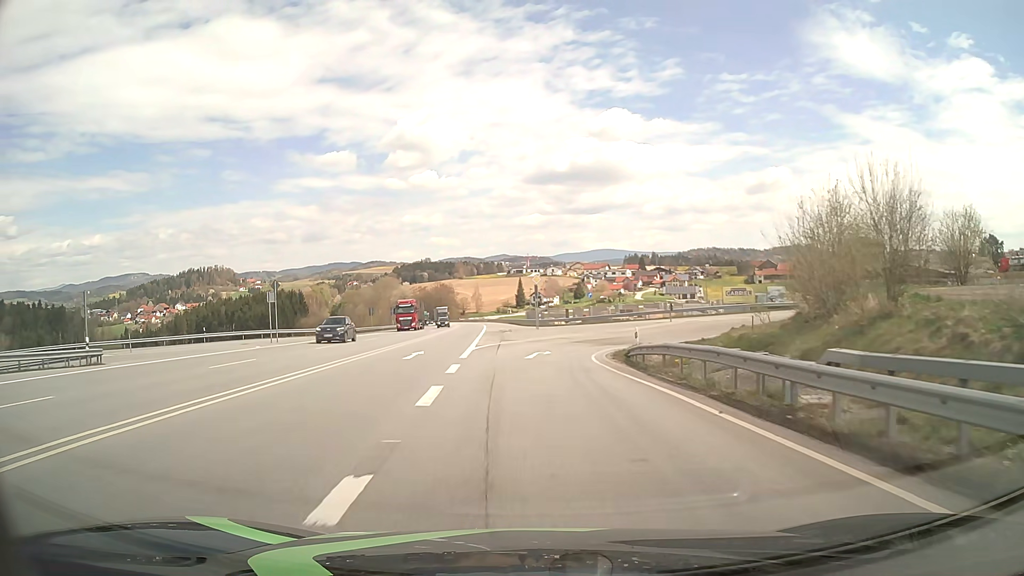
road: primary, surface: asphalt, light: Day
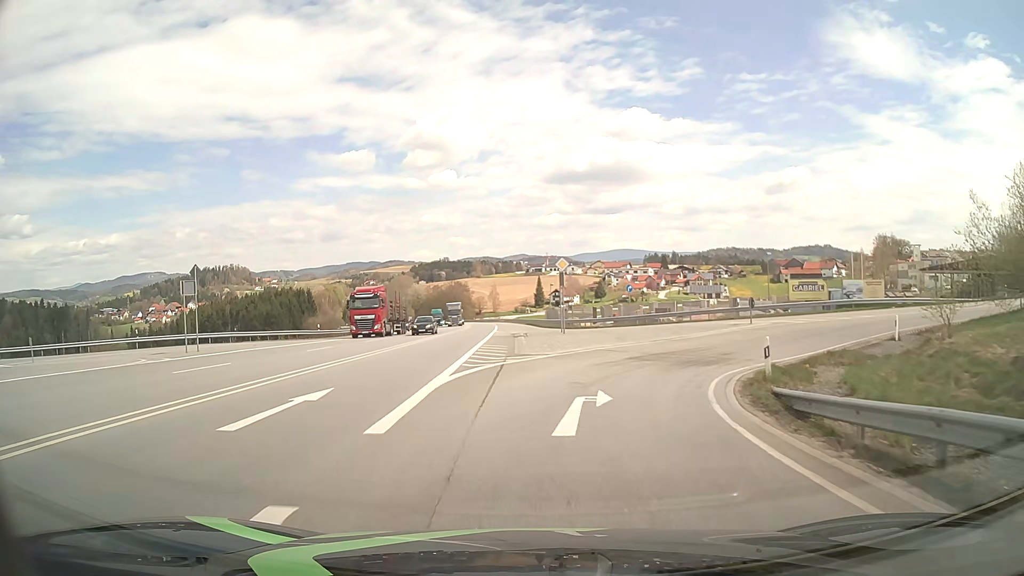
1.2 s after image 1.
(-0.3, +14.4) m; -2°
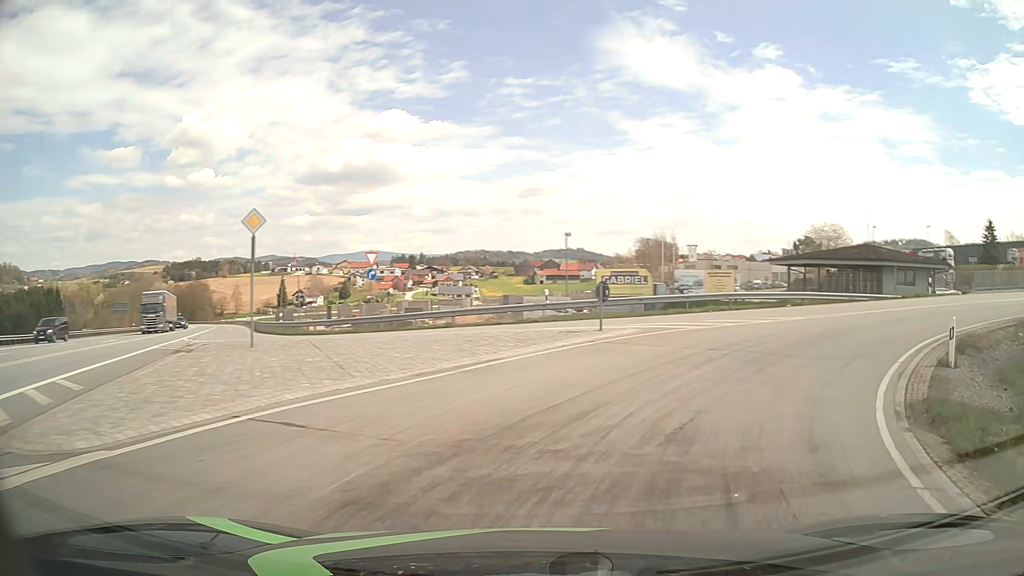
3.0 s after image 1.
(+1.9, +16.7) m; +21°
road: primary_link
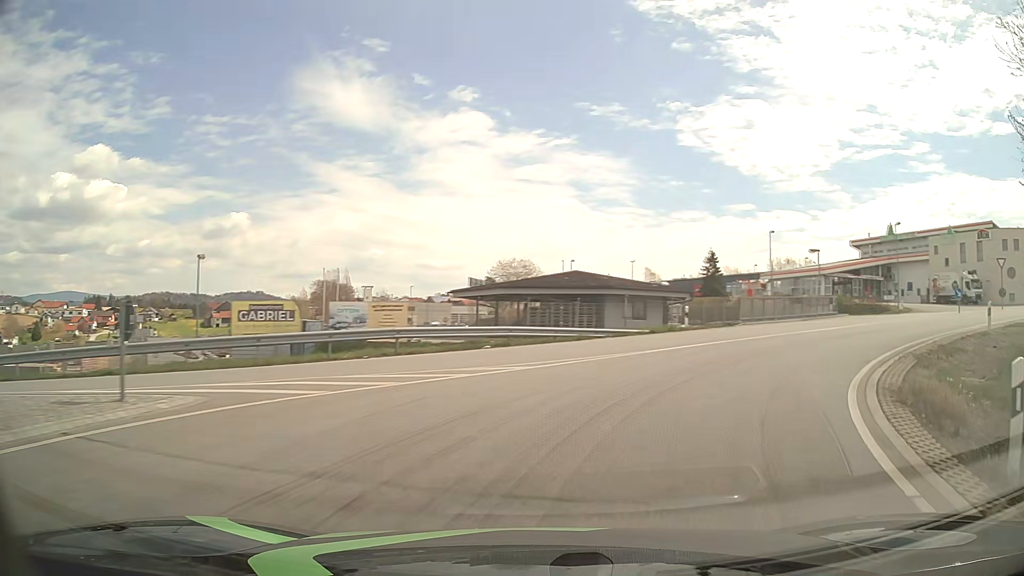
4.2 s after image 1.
(+2.6, +10.0) m; +27°
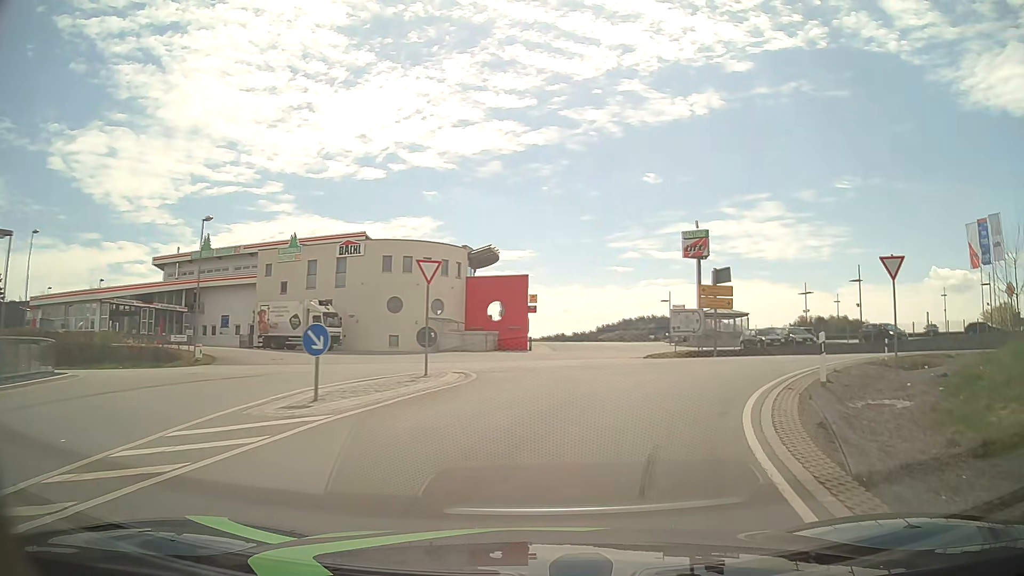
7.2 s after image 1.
(+14.4, +22.2) m; +57°
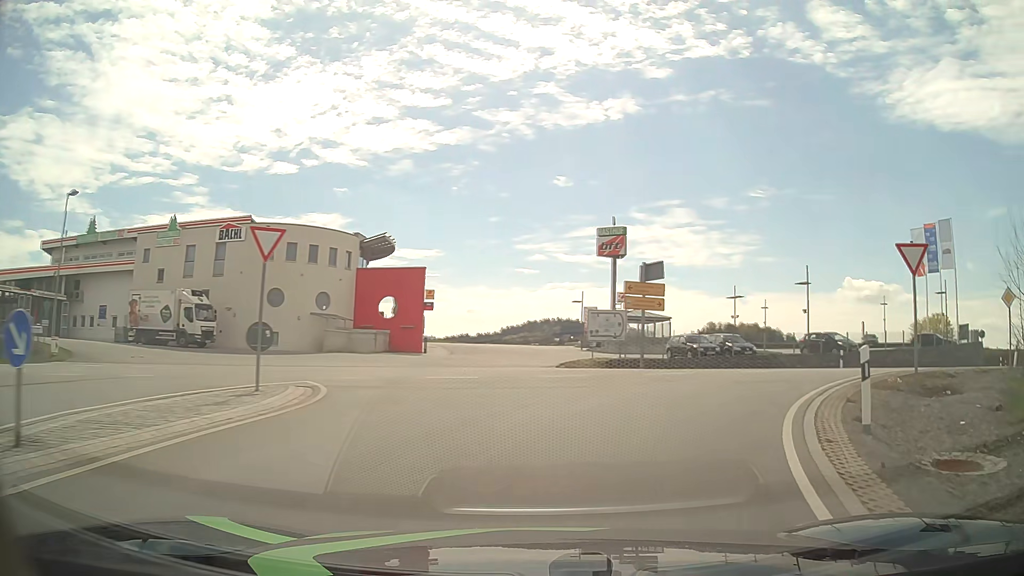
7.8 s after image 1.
(+0.5, +5.9) m; +9°
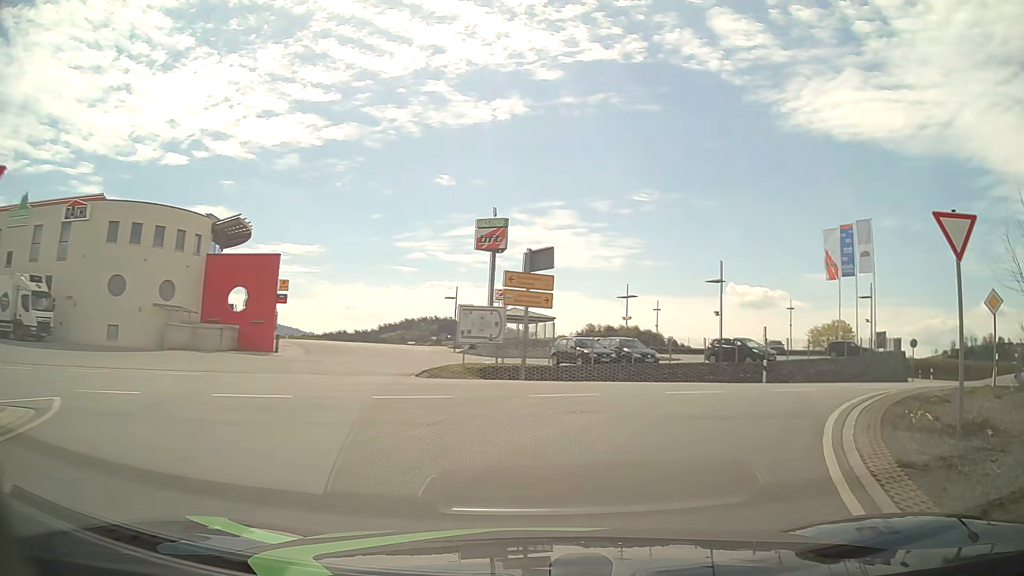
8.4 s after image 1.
(+0.4, +5.7) m; +10°
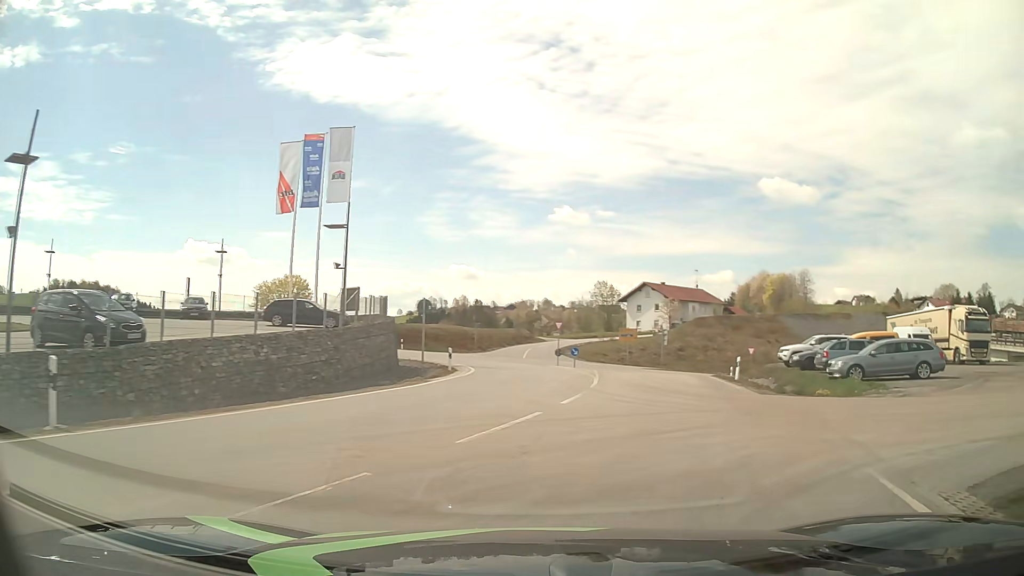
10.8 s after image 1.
(+8.1, +18.1) m; +48°
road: tertiary
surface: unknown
(+1, +10) (+3, +20) (+4, +30) (+6, +40) (+6, +50) (+3, +59) (-6, +62) (-16, +61) (-25, +58) (-34, +53) m
